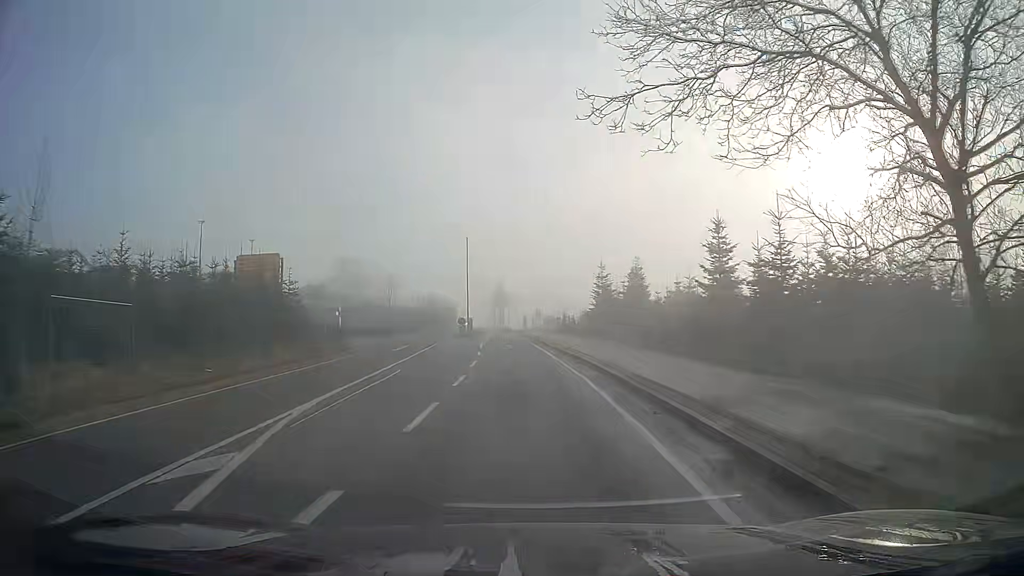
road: secondary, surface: asphalt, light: Day
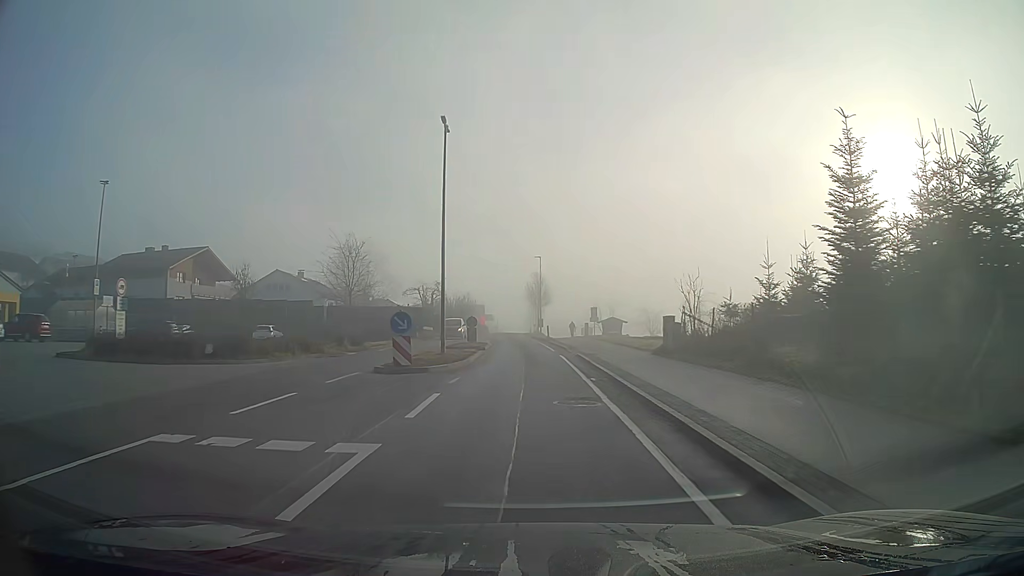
(-1.2, +35.9) m; -4°
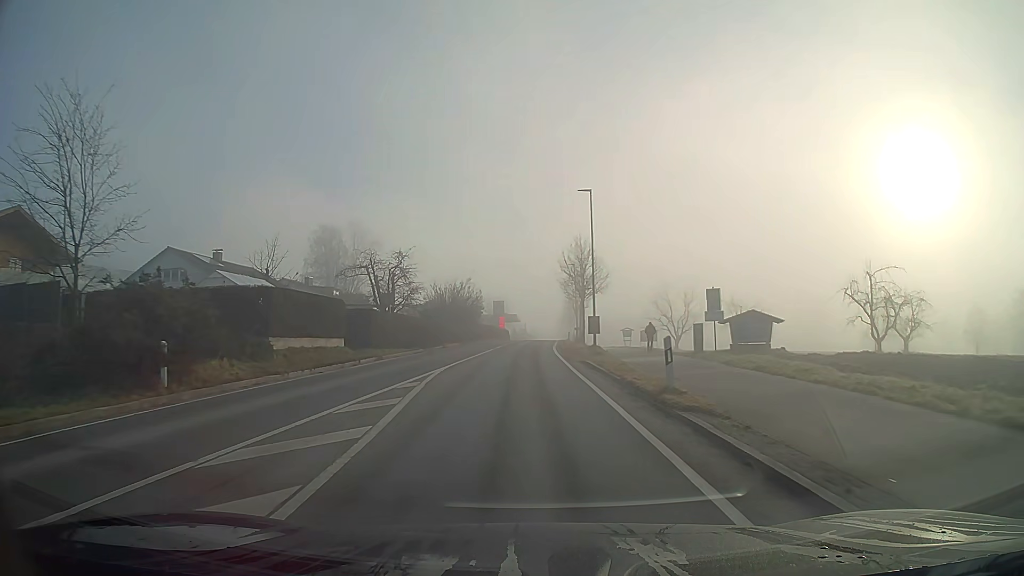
(-0.7, +37.1) m; -3°
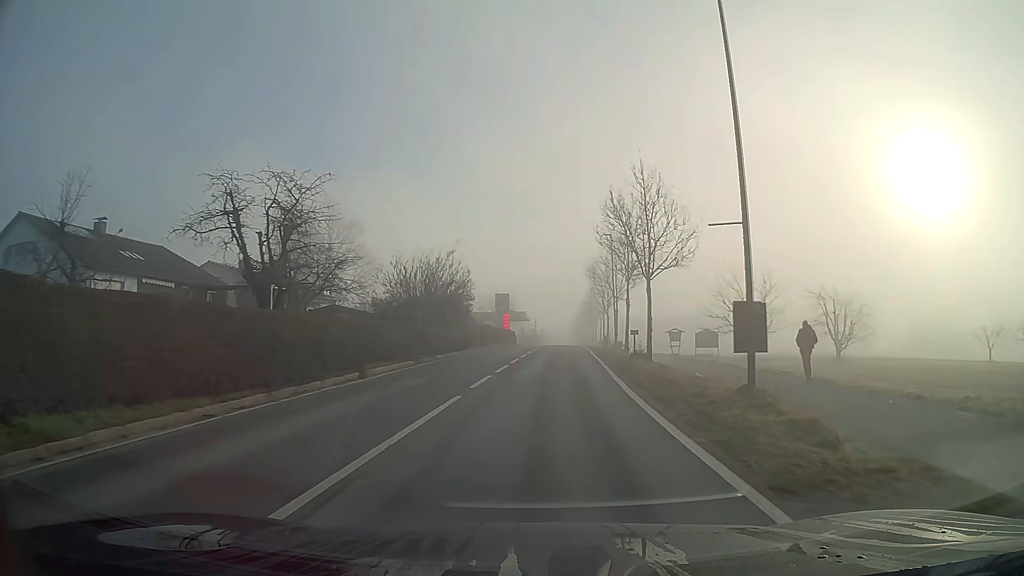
(-0.1, +22.9) m; +1°
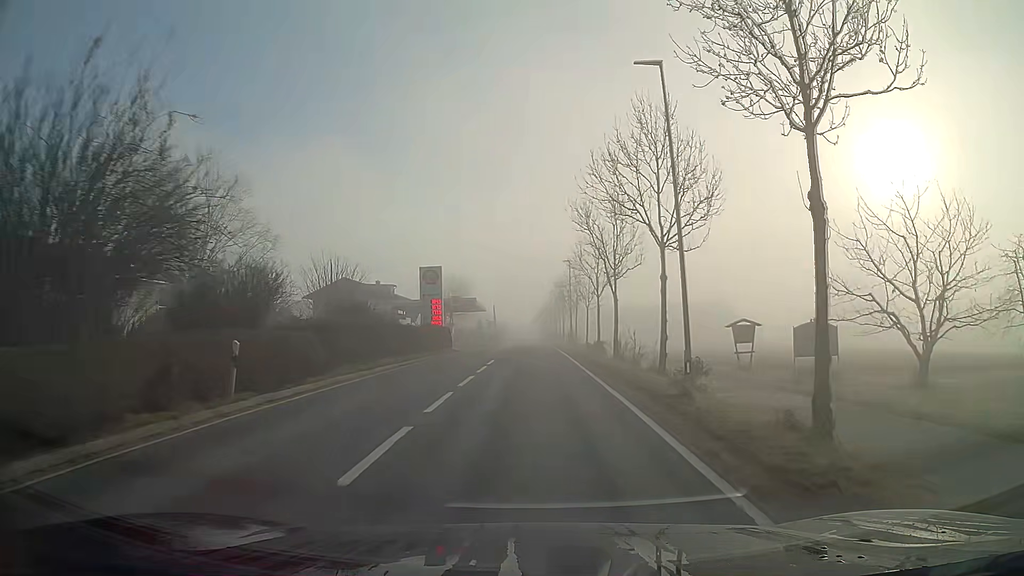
(+0.9, +30.9) m; +2°
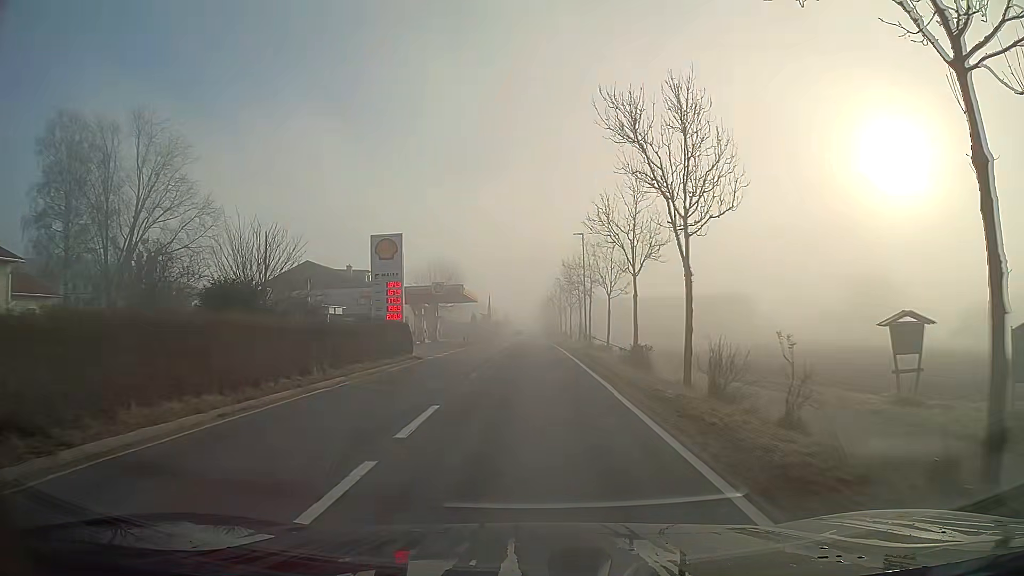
(0.0, +15.7) m; 0°
(0, +10) (0, +20) (0, +30) (0, +40) (0, +50) (0, +60) (0, +70) (0, +80) (0, +90) (0, +100) m
